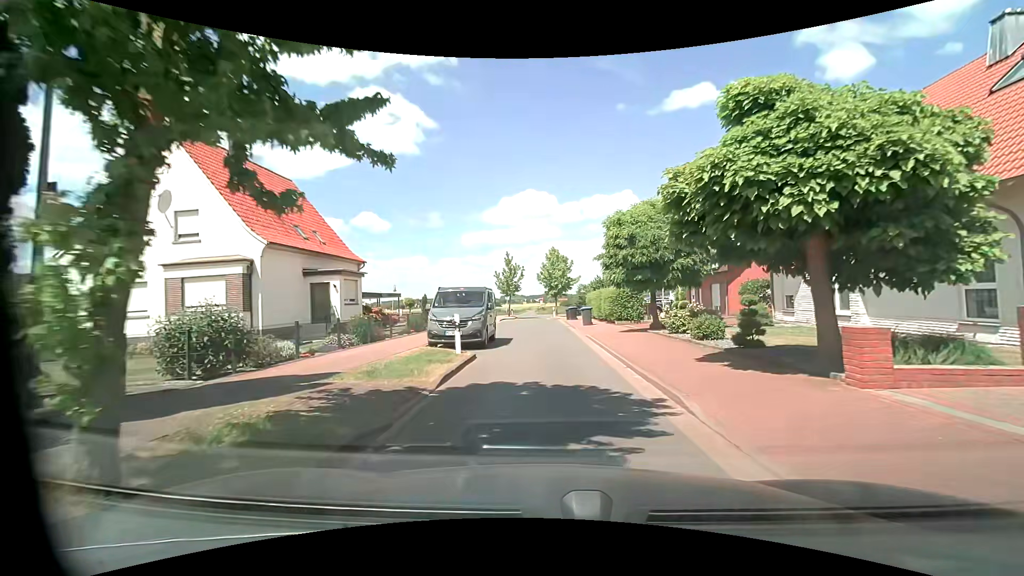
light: Day
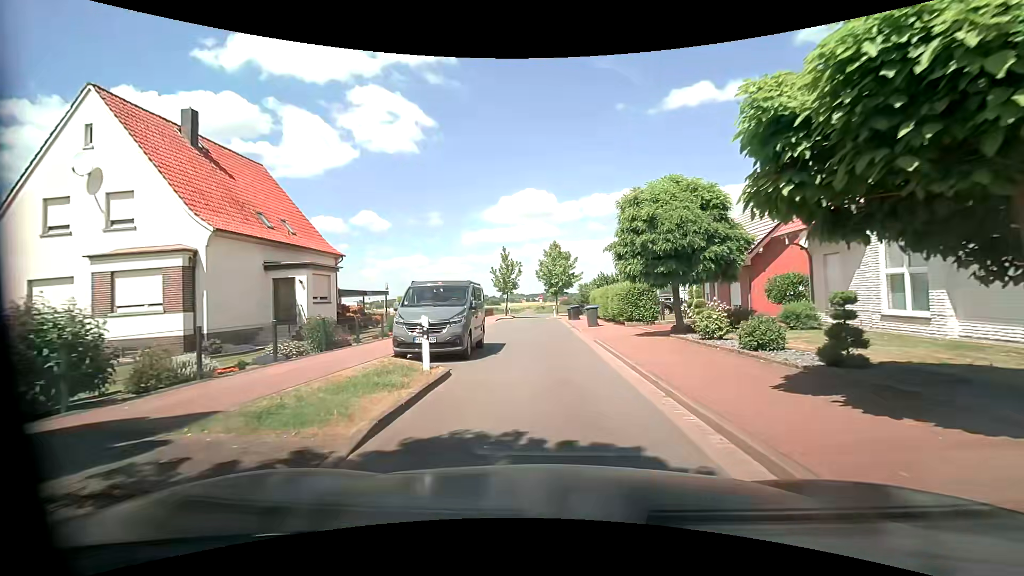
(0.0, +3.5) m; 0°
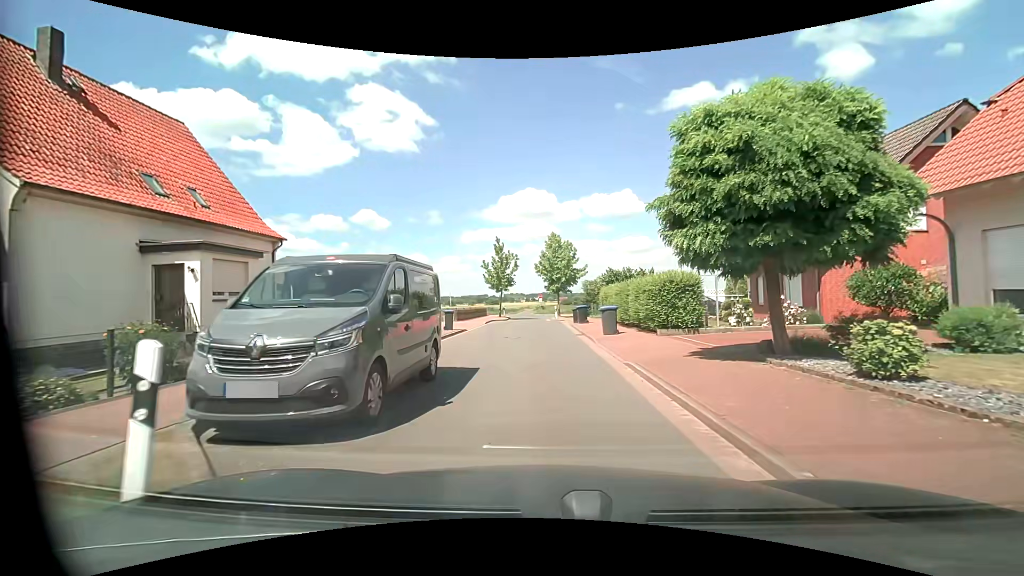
(-0.1, +6.9) m; -1°
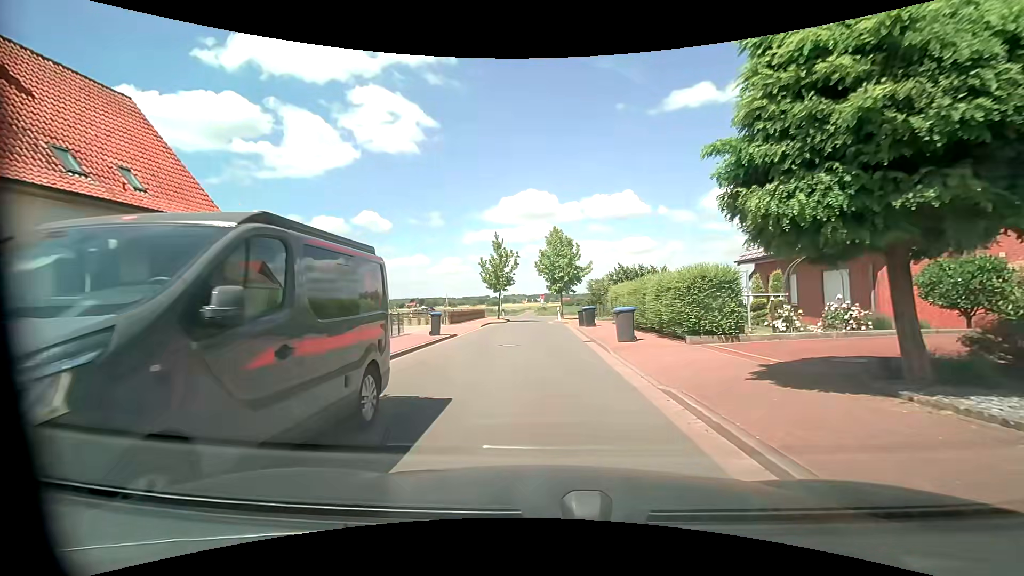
(+0.1, +3.3) m; +1°
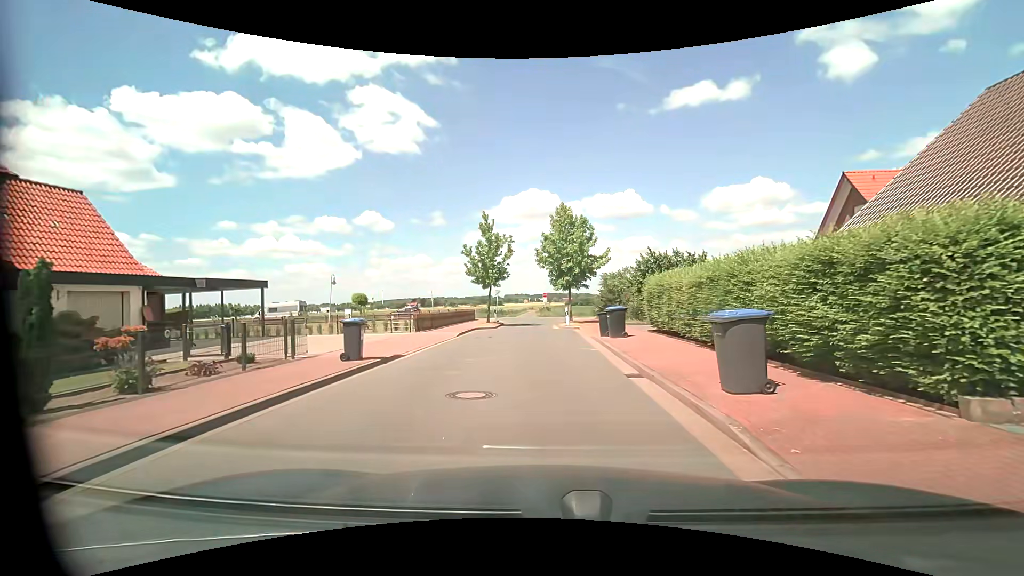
(-0.1, +9.0) m; -1°
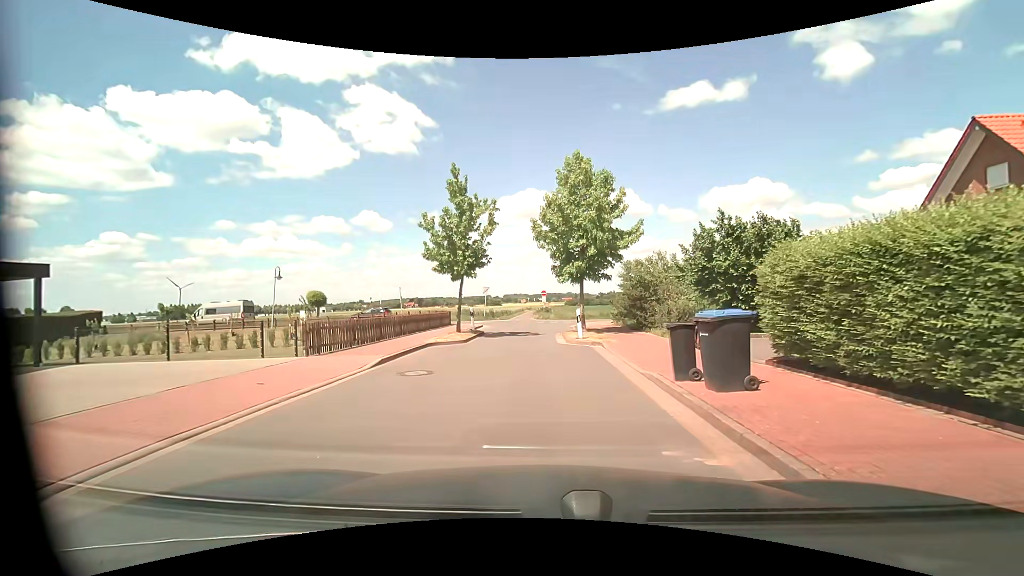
(+0.2, +10.4) m; +1°
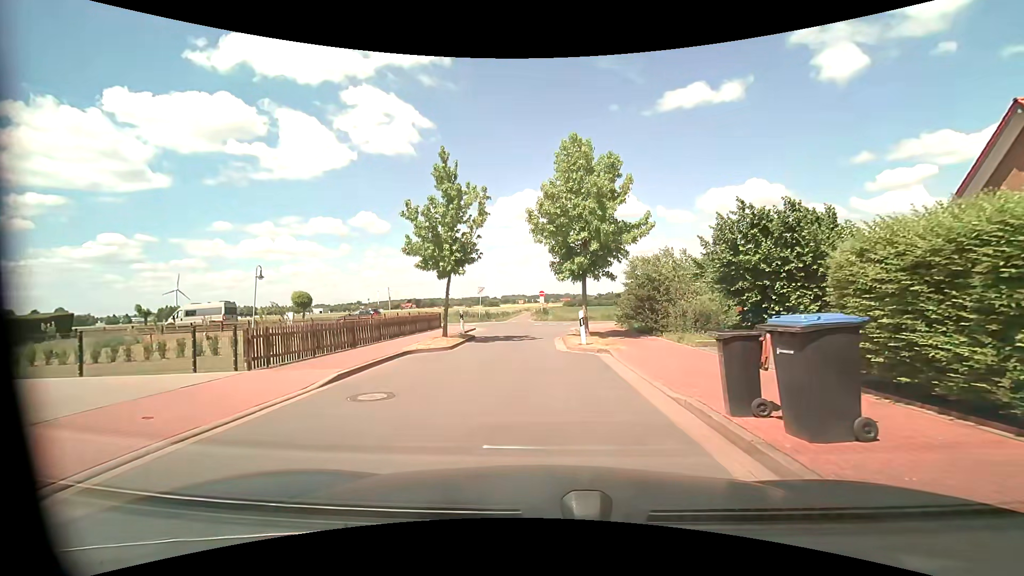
(0.0, +2.3) m; +1°
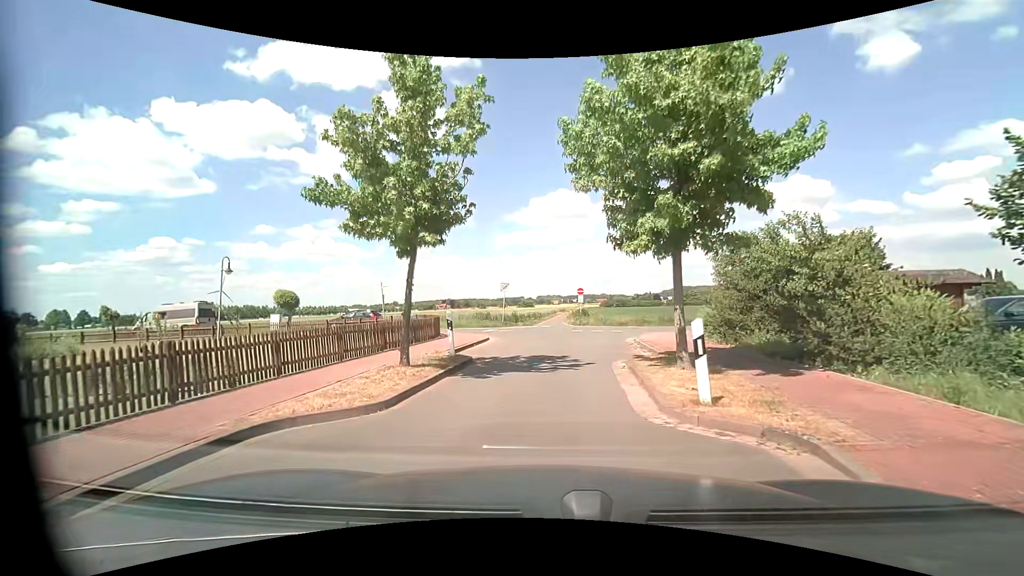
(-0.2, +8.8) m; -4°
(0, +10) (+1, +20) (0, +29) (-10, +32) (-19, +33) (-29, +35) (-39, +36) (-49, +37) (-59, +37) (-69, +38) m
